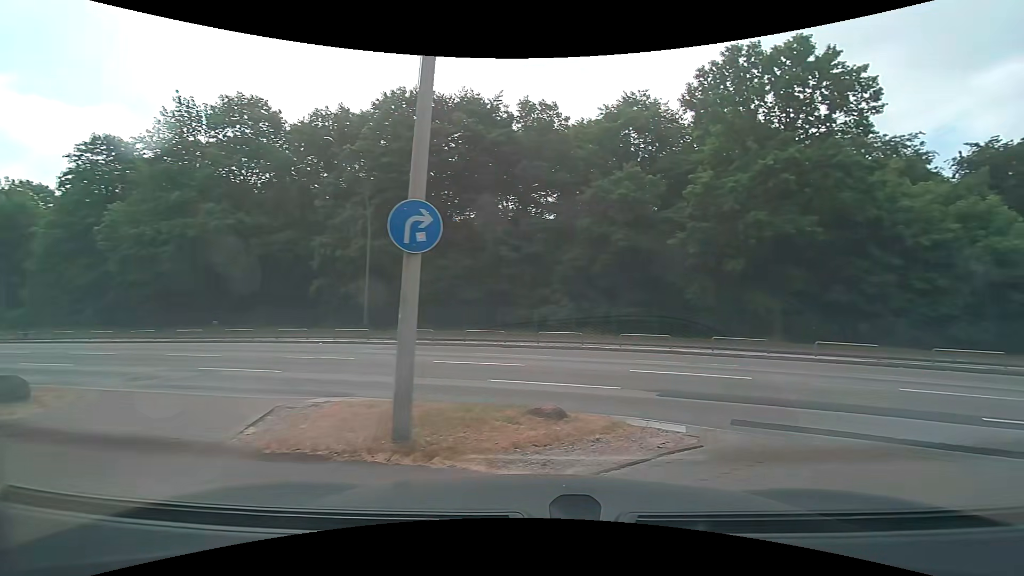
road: service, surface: paving_stones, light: Day
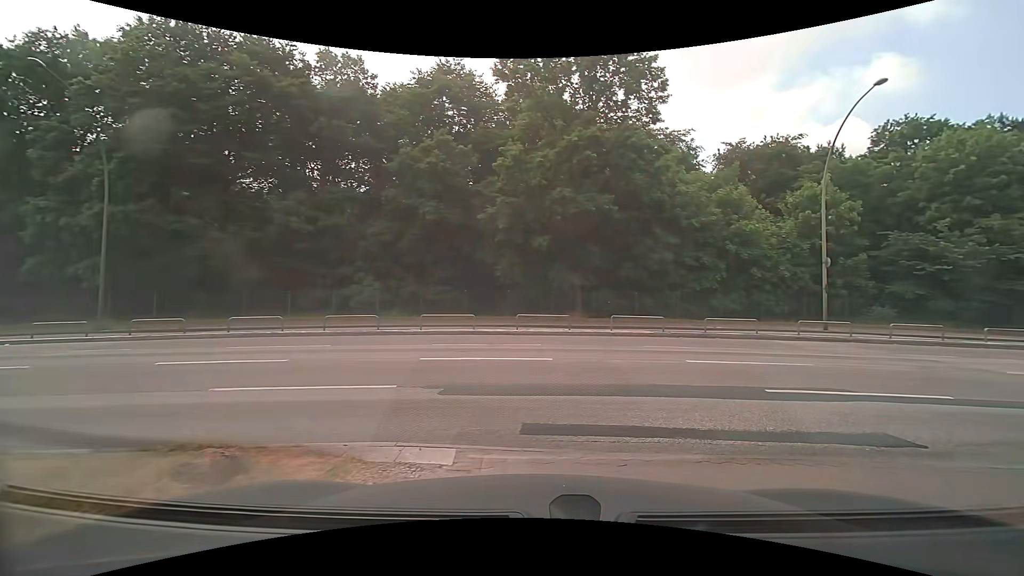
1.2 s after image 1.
(+0.4, +2.7) m; +20°
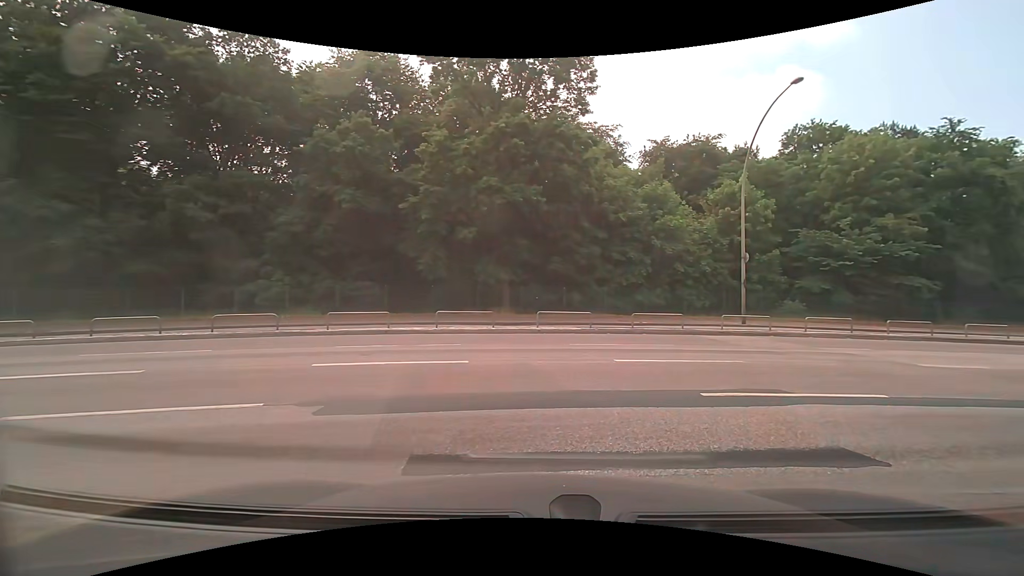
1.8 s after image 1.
(0.0, +1.5) m; +8°
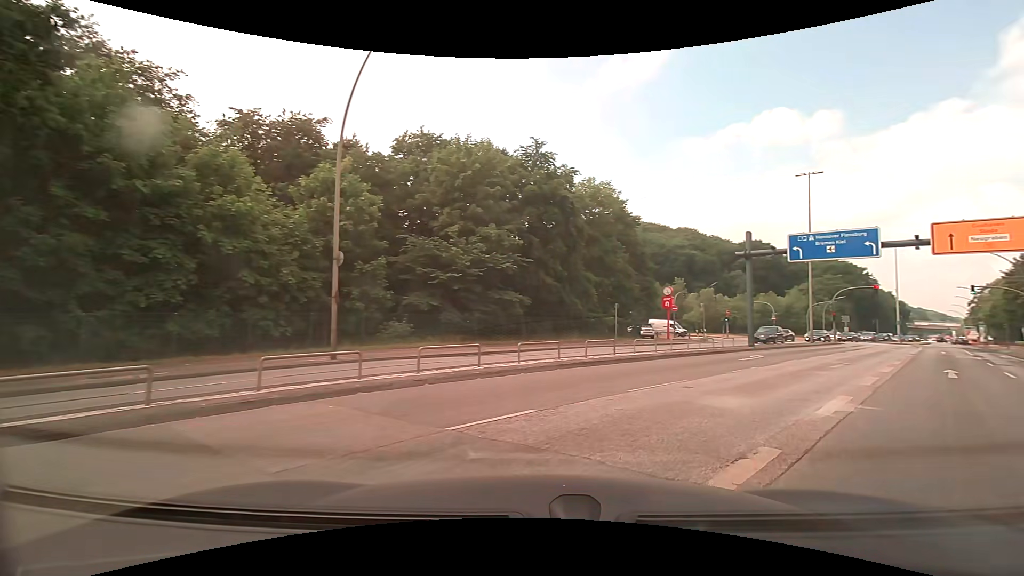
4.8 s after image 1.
(+3.4, +11.1) m; +39°
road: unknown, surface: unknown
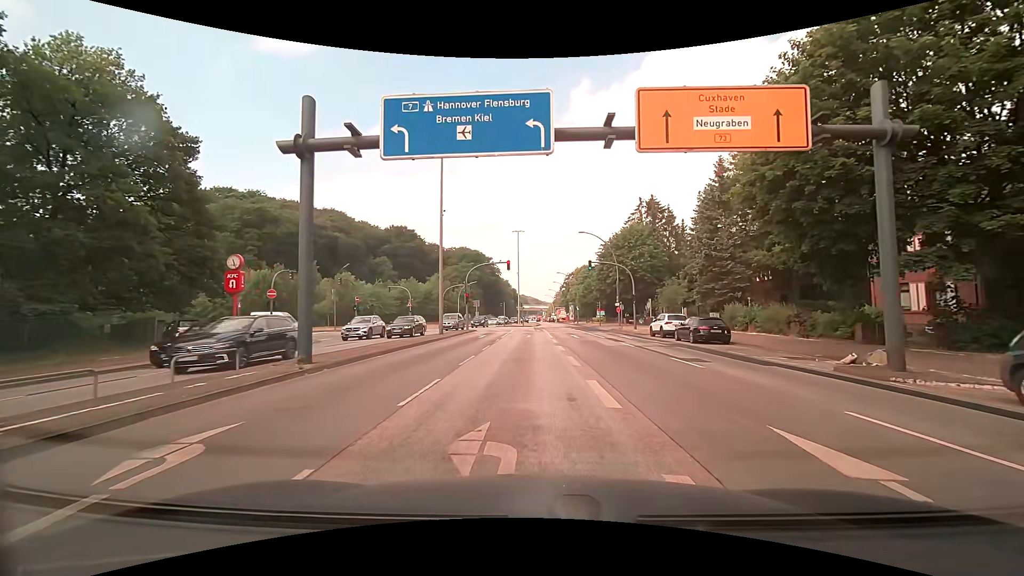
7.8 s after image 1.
(+9.1, +18.2) m; +38°
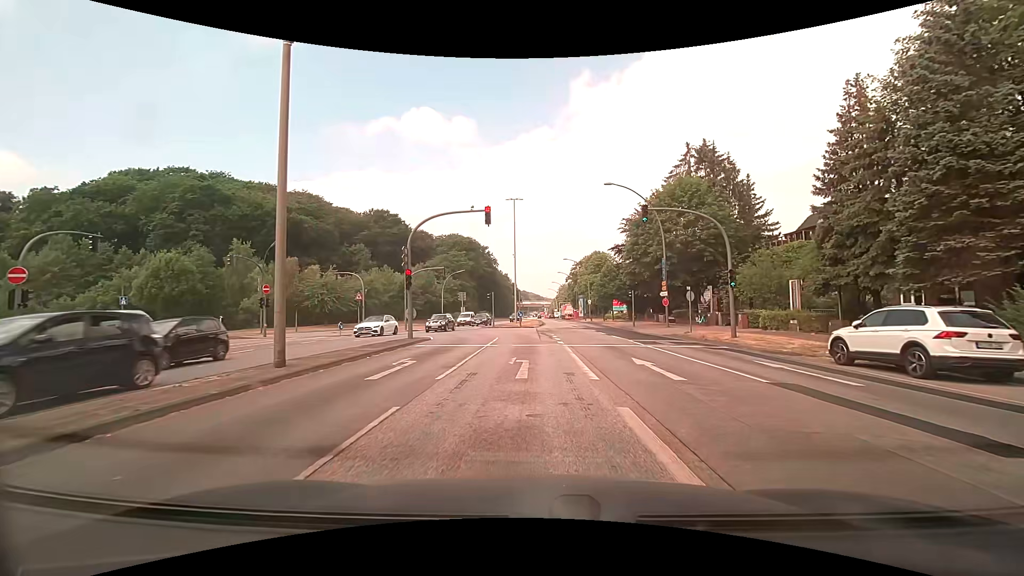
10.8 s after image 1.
(0.0, +21.6) m; 0°
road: primary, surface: asphalt
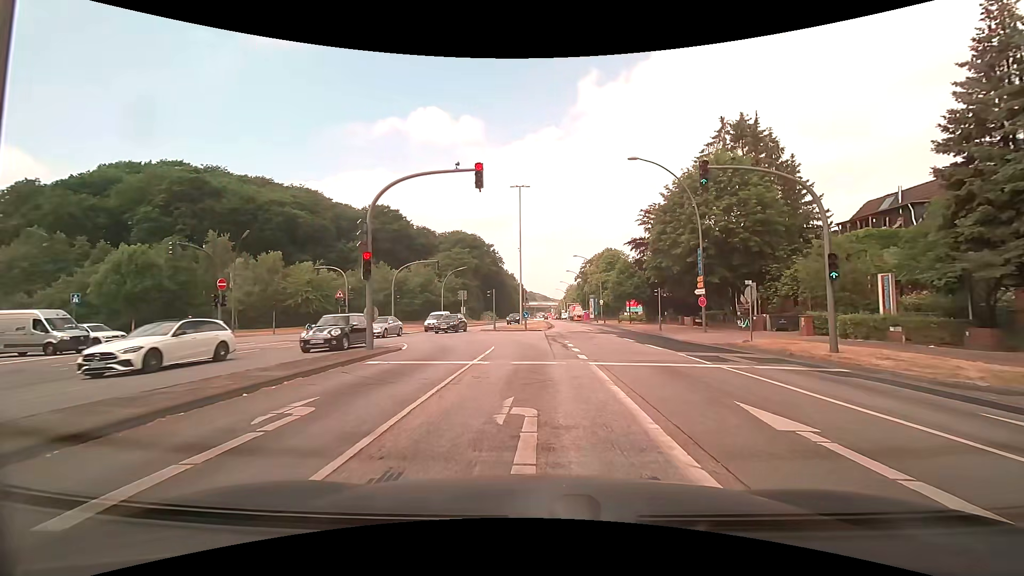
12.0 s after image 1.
(-0.1, +6.9) m; -2°
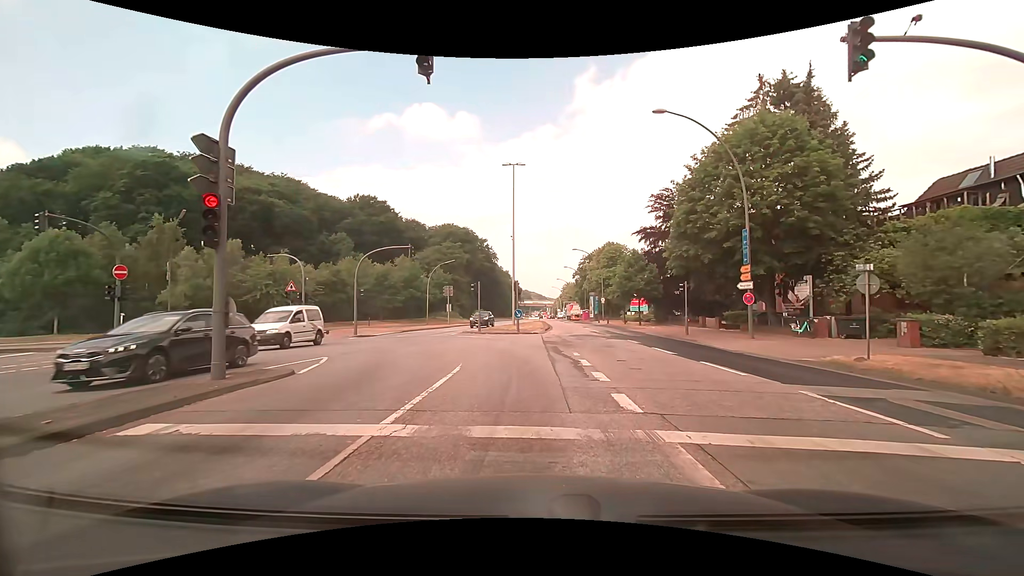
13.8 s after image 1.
(+0.1, +7.8) m; +1°
